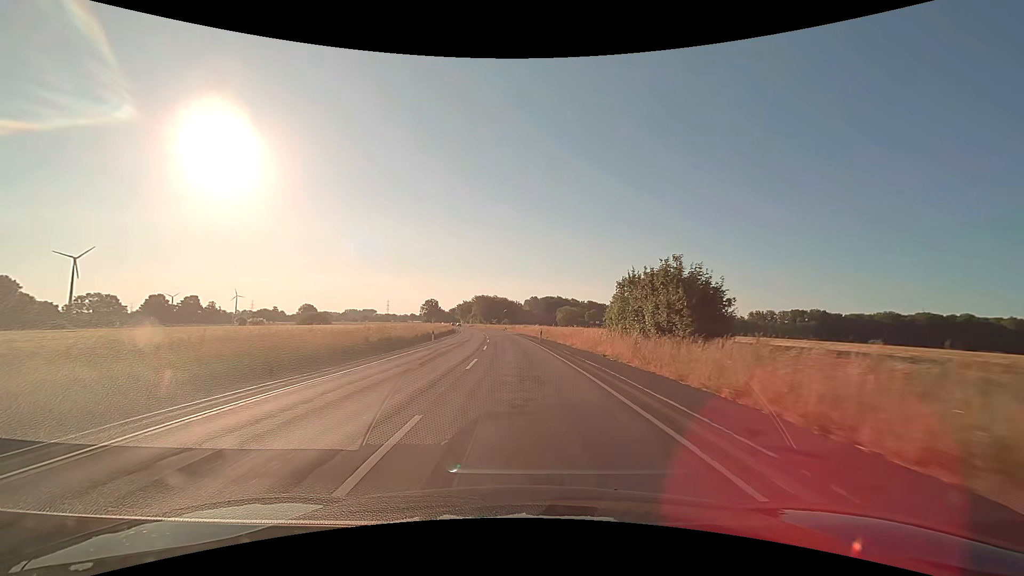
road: secondary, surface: asphalt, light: Day
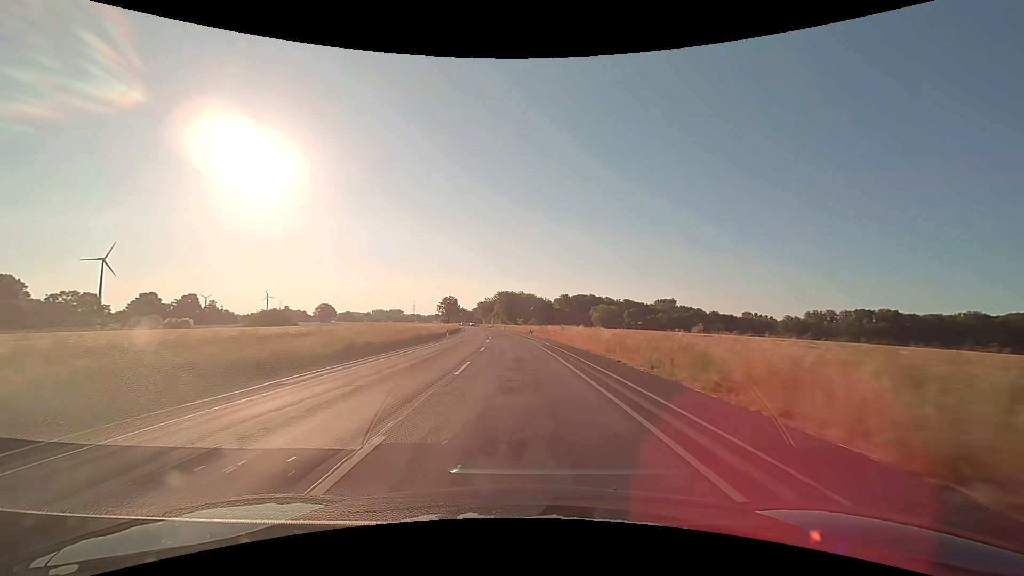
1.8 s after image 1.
(-0.9, +37.0) m; -3°
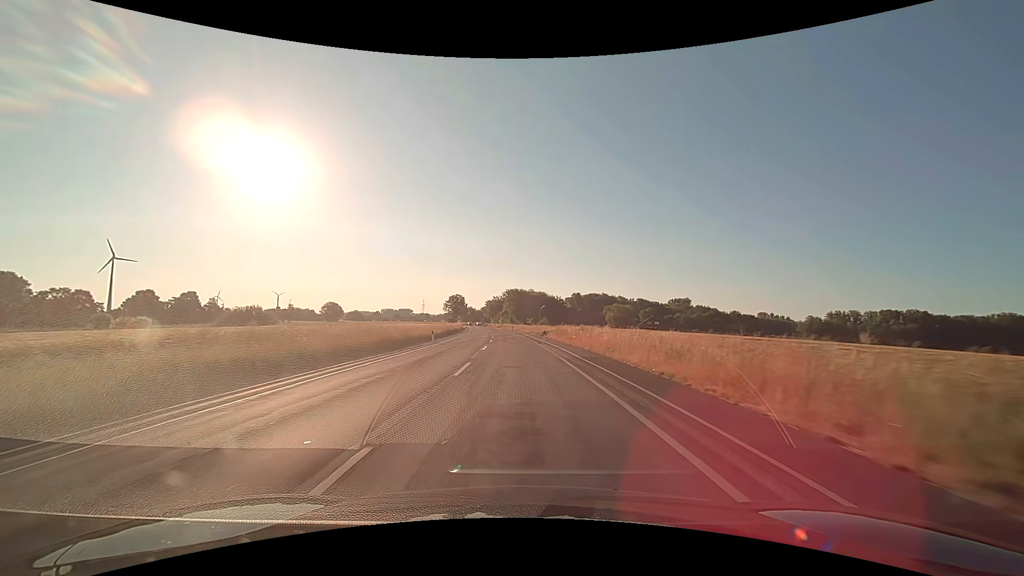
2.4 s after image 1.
(-0.1, +12.3) m; -1°
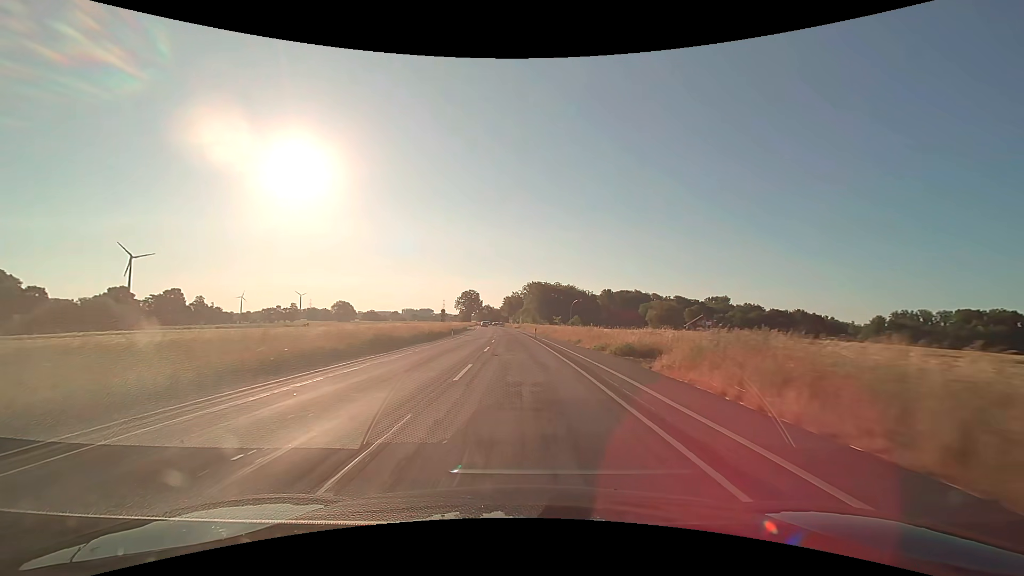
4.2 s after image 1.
(-0.8, +37.0) m; -2°
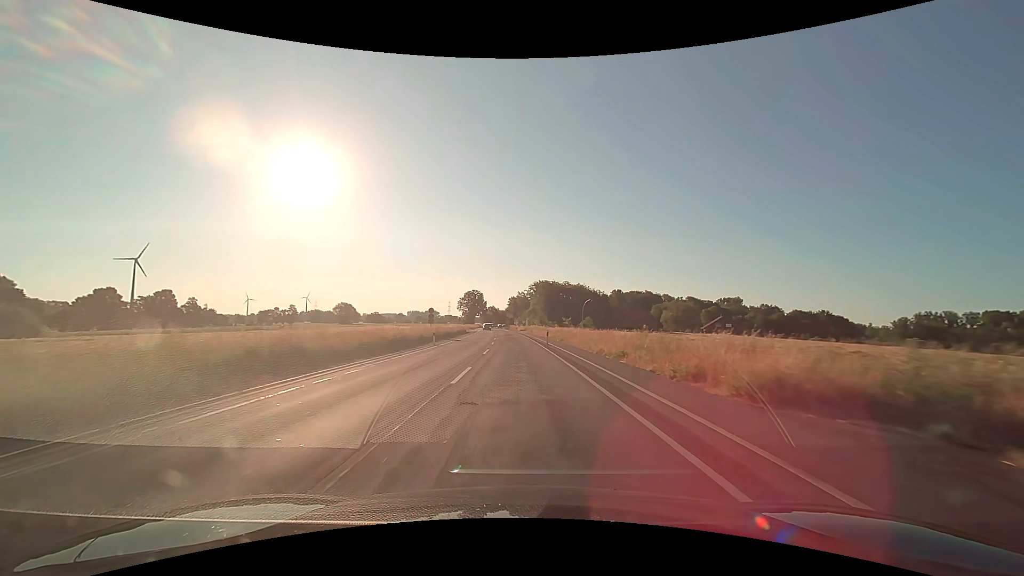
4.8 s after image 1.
(-0.1, +12.4) m; -1°
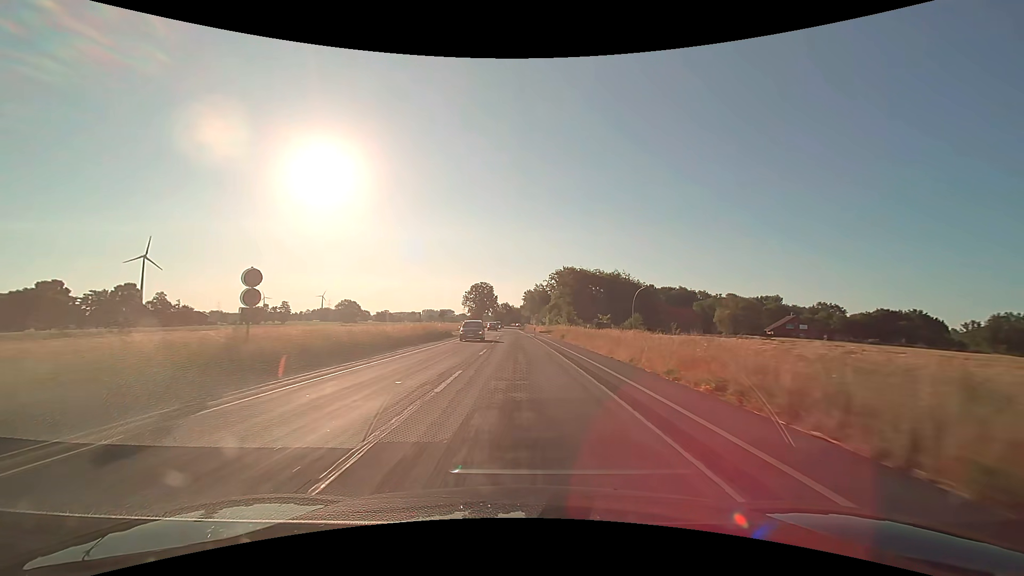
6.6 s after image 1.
(-0.5, +37.1) m; -2°
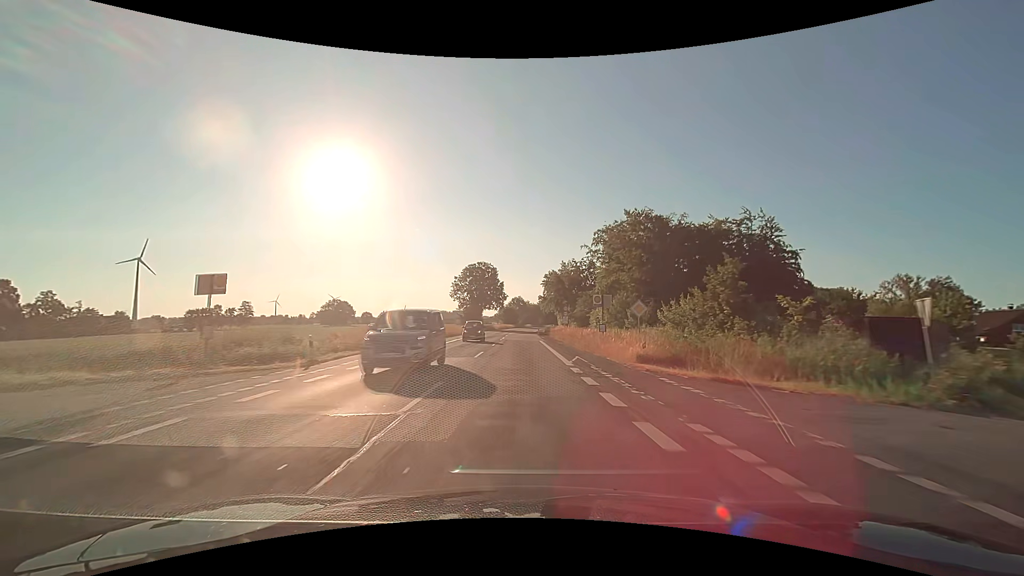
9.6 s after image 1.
(-1.0, +62.0) m; -2°
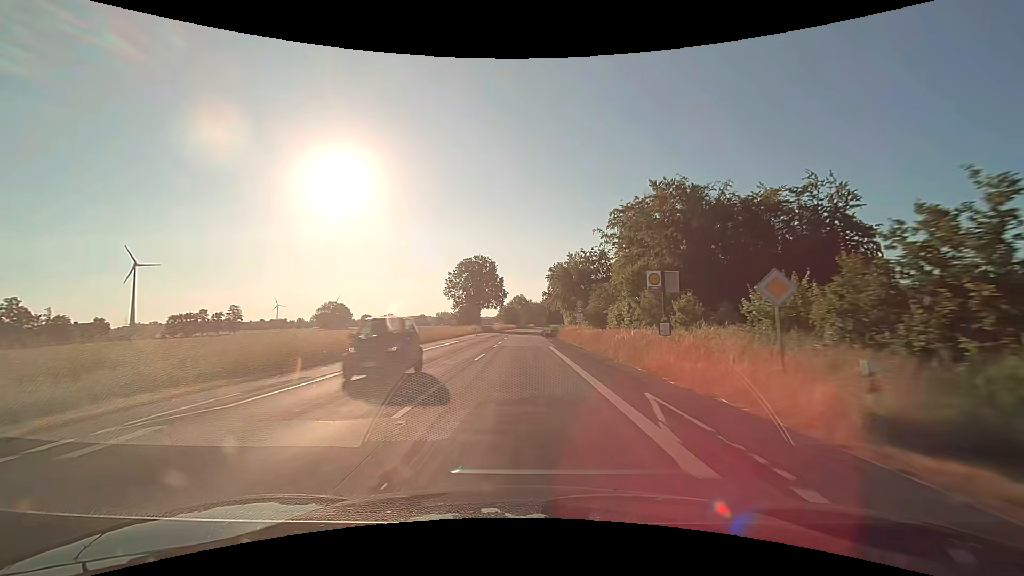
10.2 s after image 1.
(-0.1, +12.4) m; 0°
(0, +10) (0, +20) (0, +30) (0, +40) (0, +50) (0, +60) (0, +70) (0, +80) (+1, +90) (+1, +100) m
